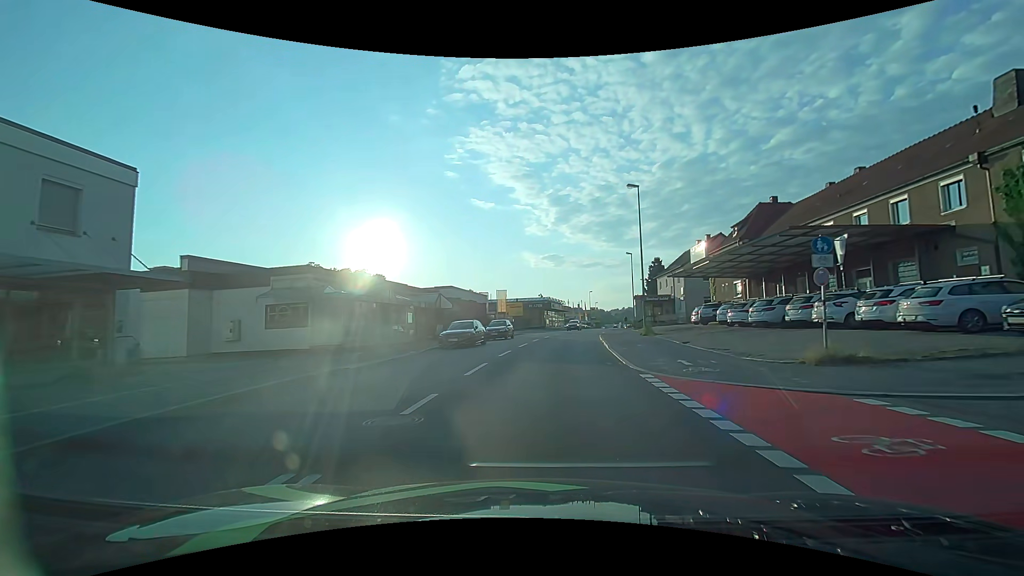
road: tertiary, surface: asphalt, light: Day
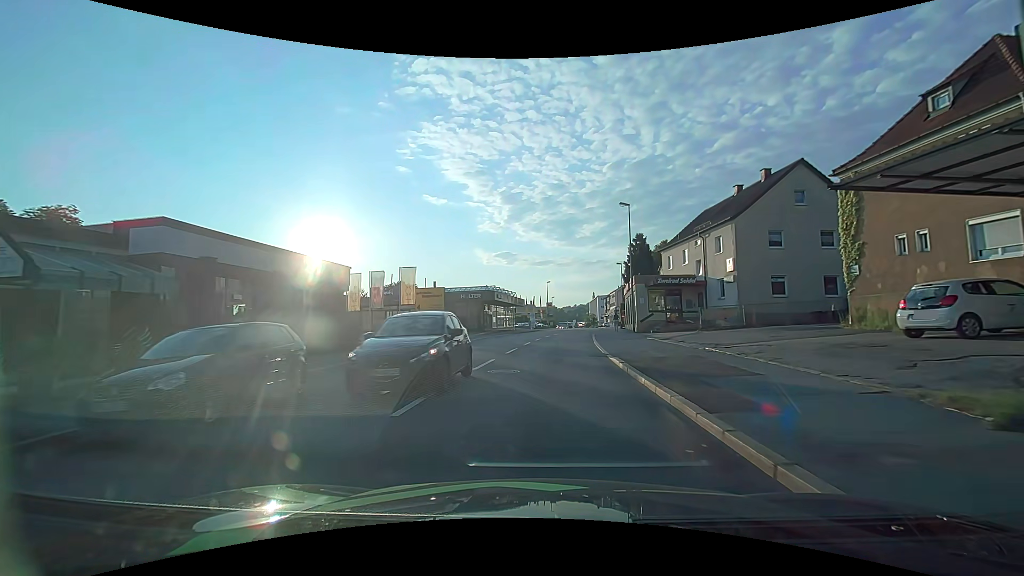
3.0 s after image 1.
(+1.5, +29.0) m; +6°
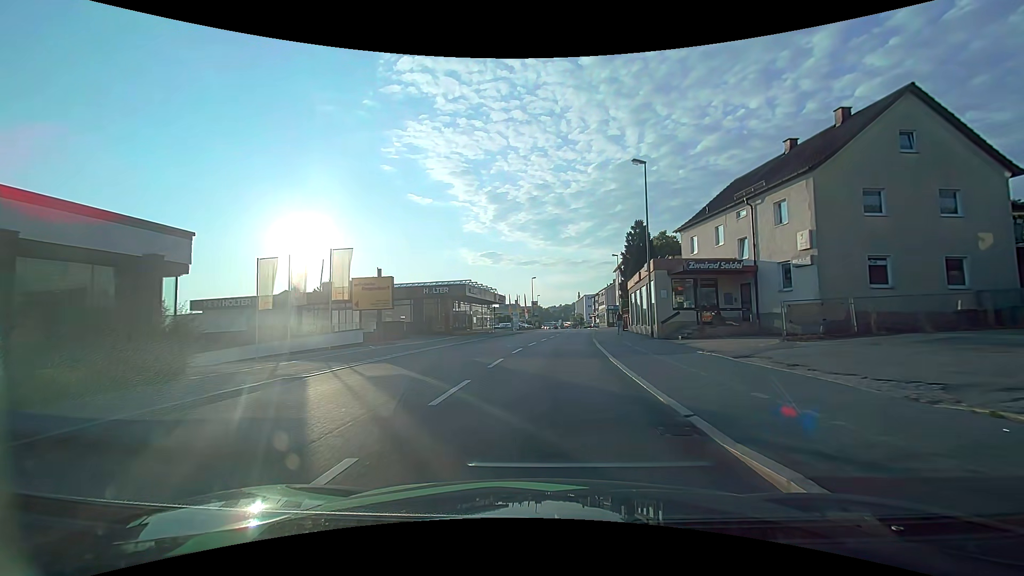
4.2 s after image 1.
(+0.1, +11.0) m; +1°
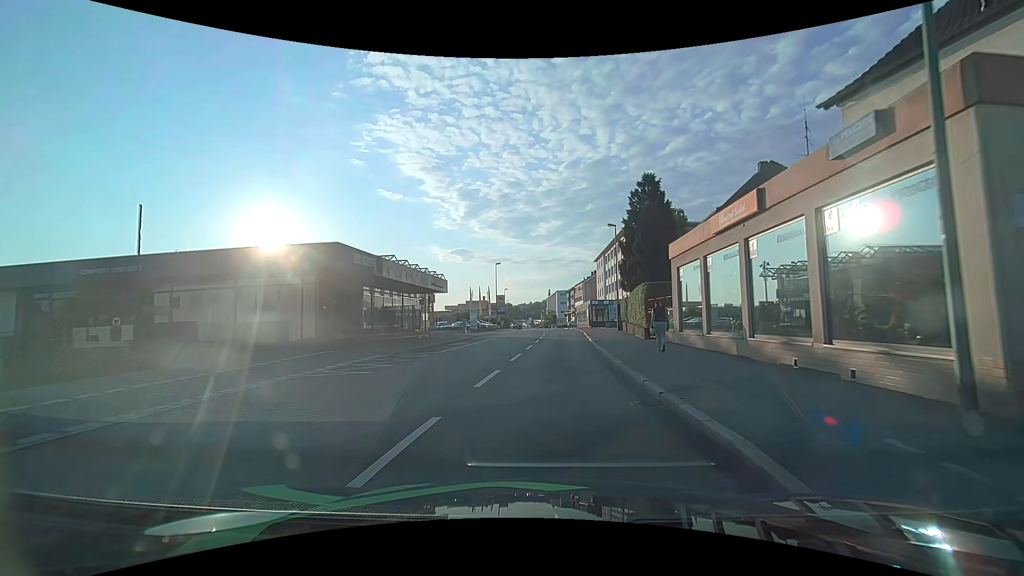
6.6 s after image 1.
(+0.7, +22.0) m; +4°
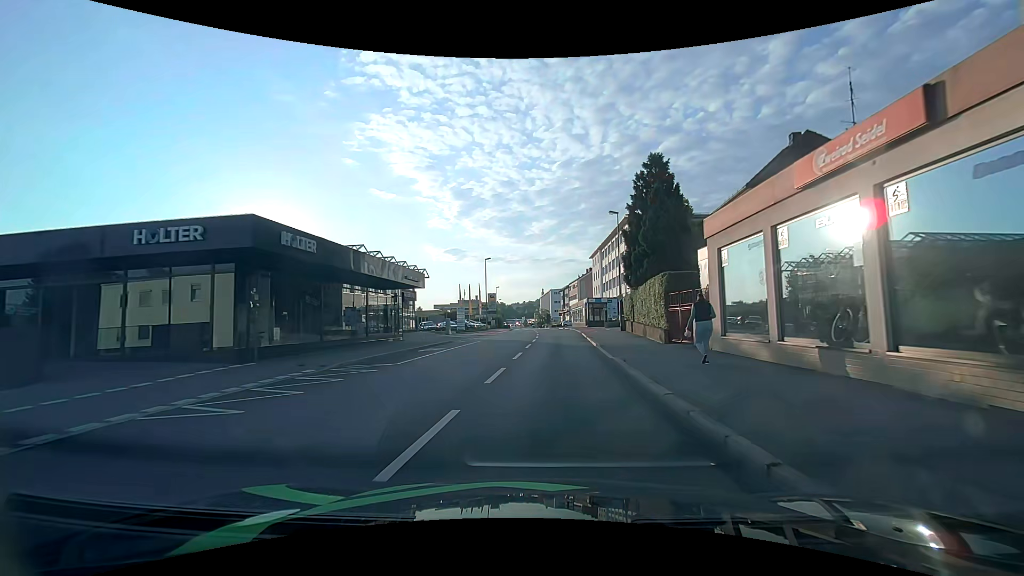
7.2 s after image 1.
(0.0, +5.5) m; +1°
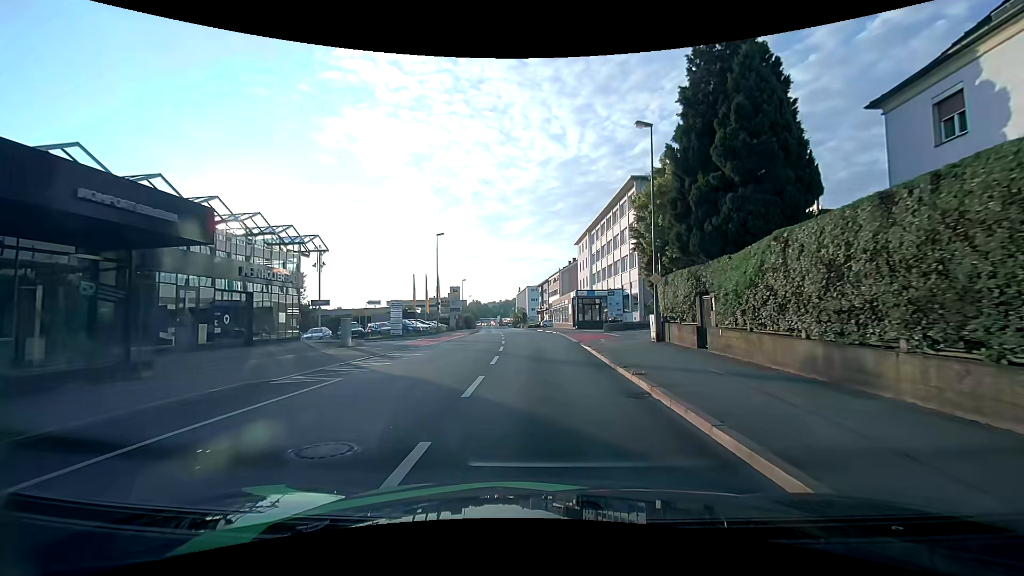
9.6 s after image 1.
(+0.4, +19.6) m; +3°
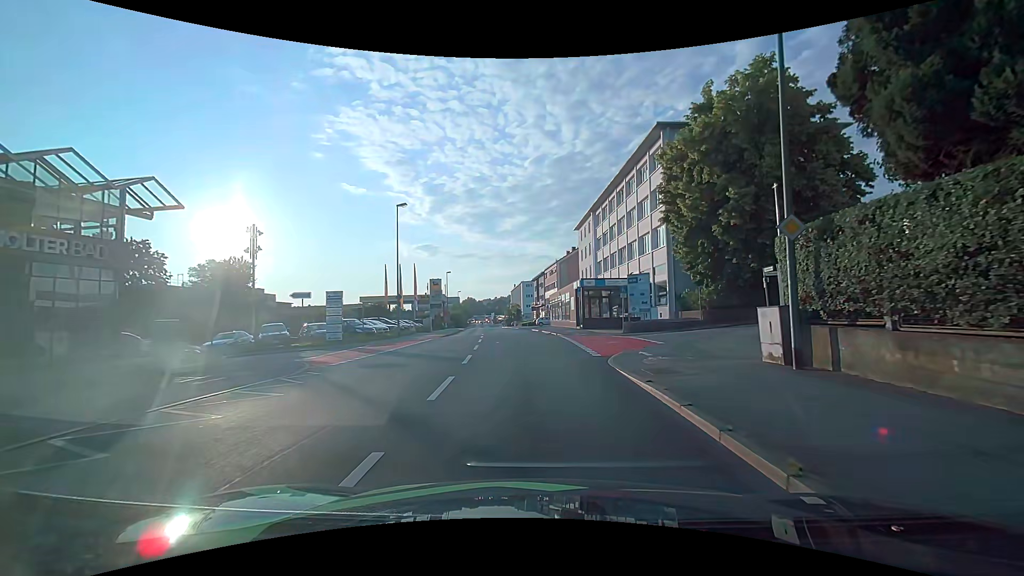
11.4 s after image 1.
(0.0, +12.3) m; 0°
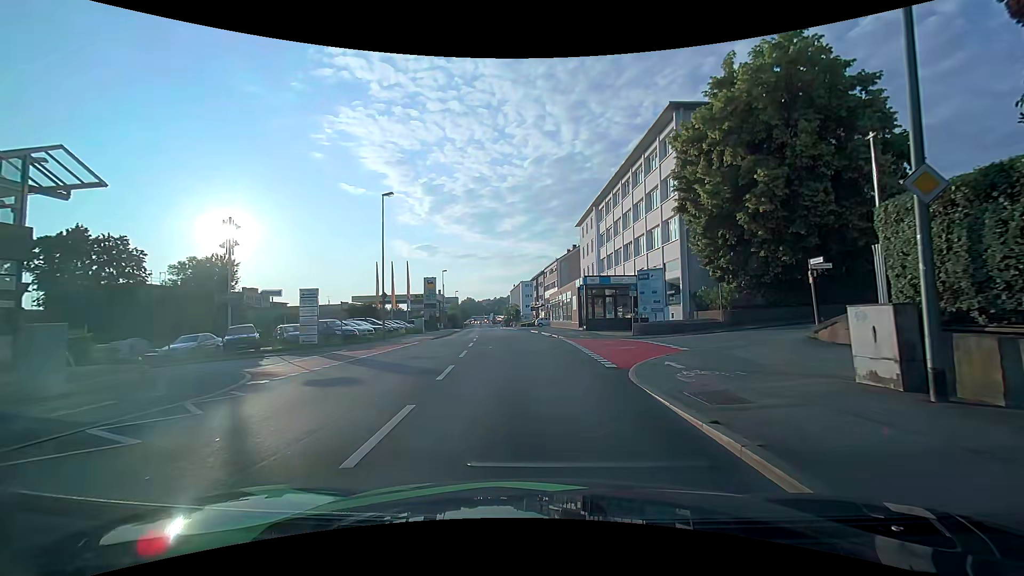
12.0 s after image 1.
(0.0, +3.4) m; -1°
